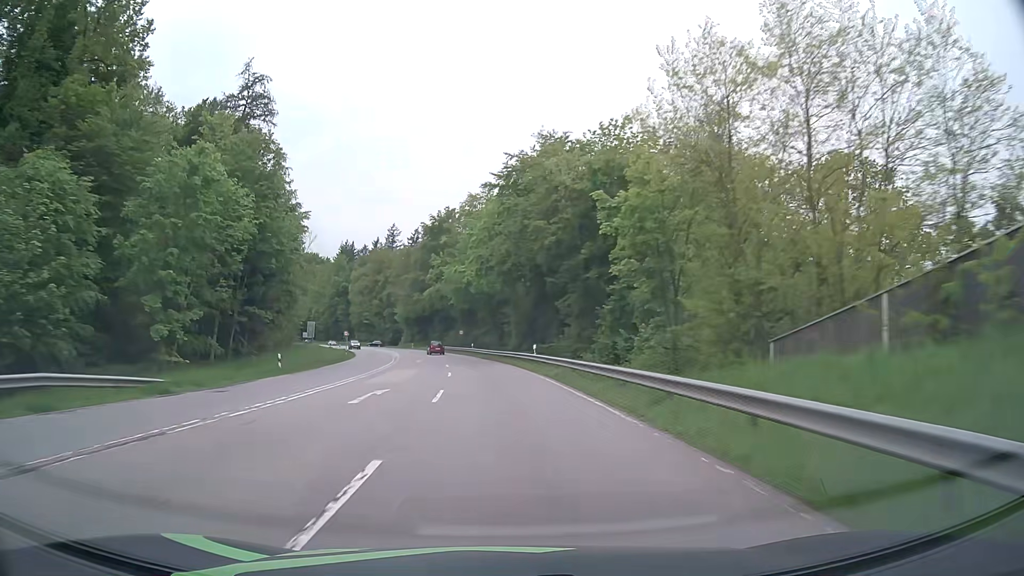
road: secondary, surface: asphalt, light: Day
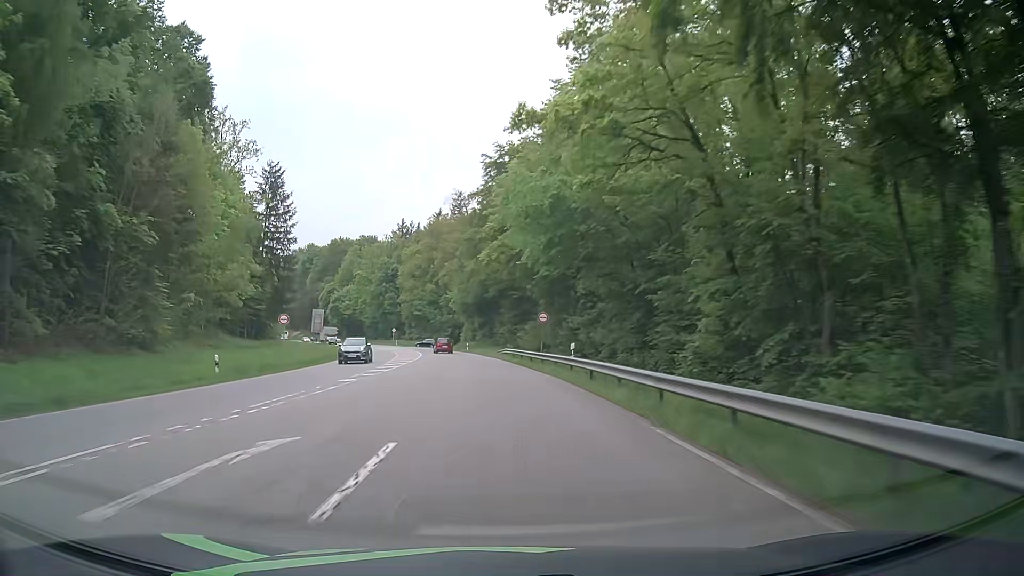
(-2.8, +46.8) m; -7°
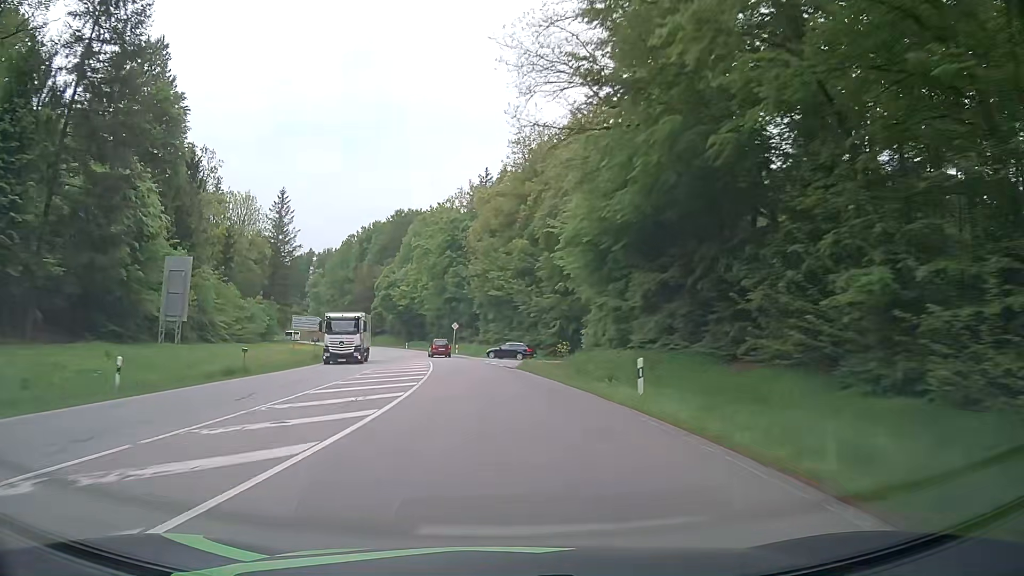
(-5.3, +60.7) m; -10°
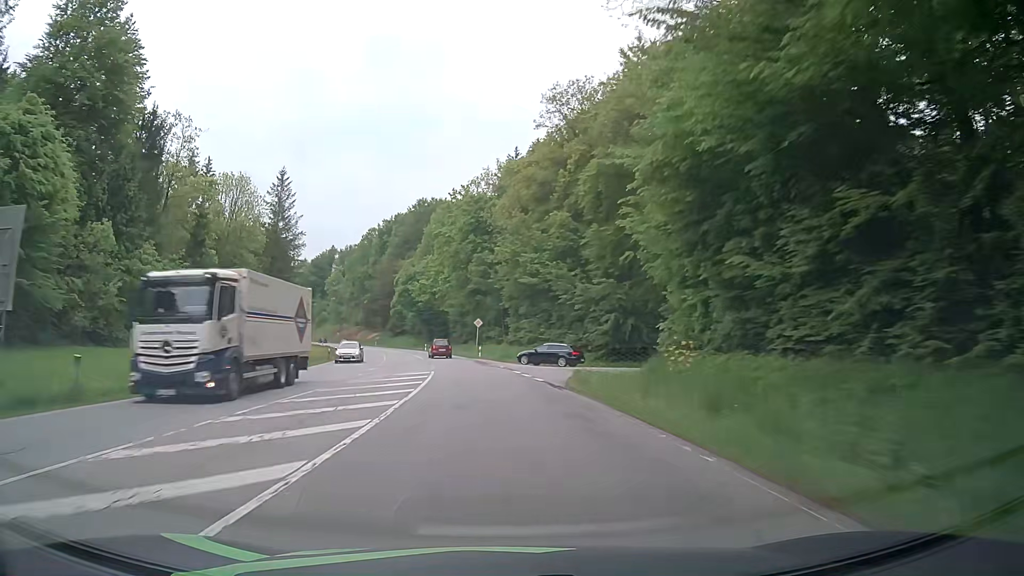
(-0.3, +14.9) m; -2°
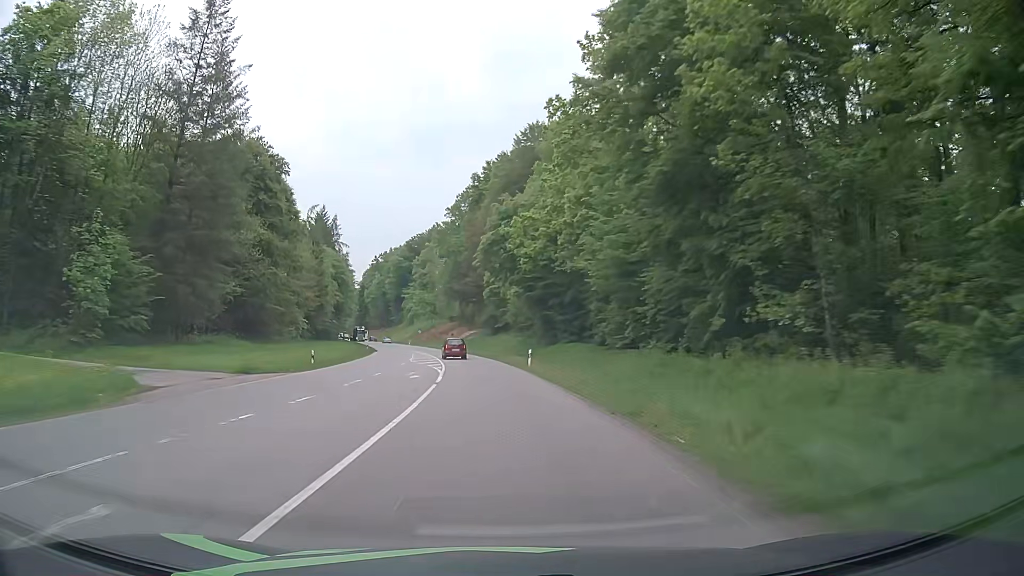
(-5.7, +58.0) m; -11°
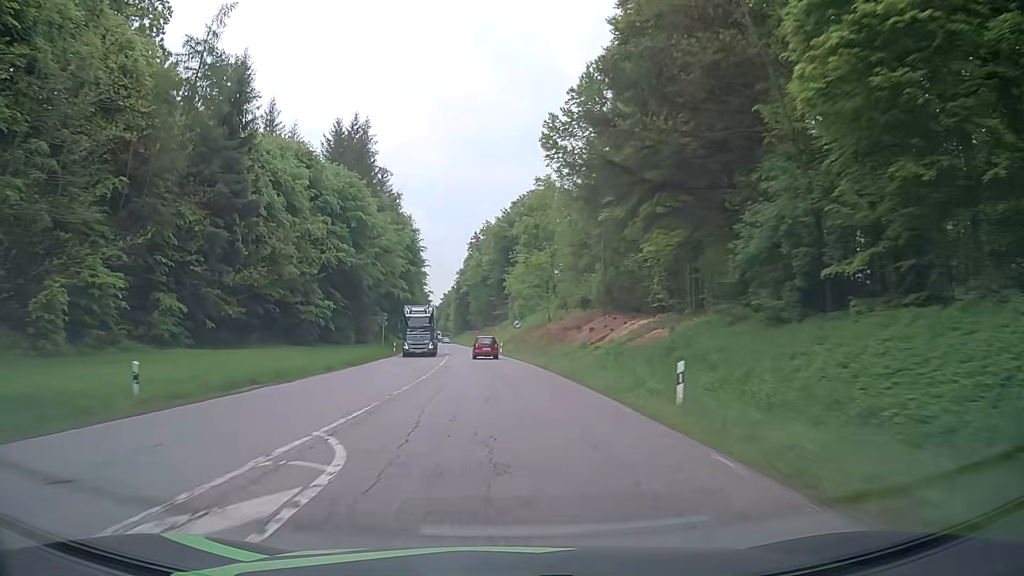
(-6.7, +70.7) m; -10°
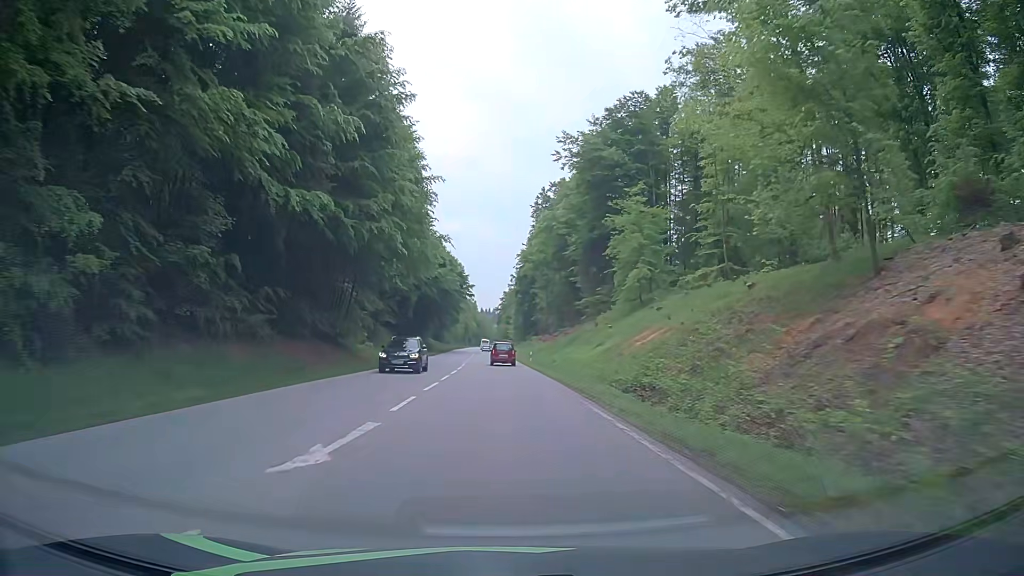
(-3.7, +70.5) m; -6°
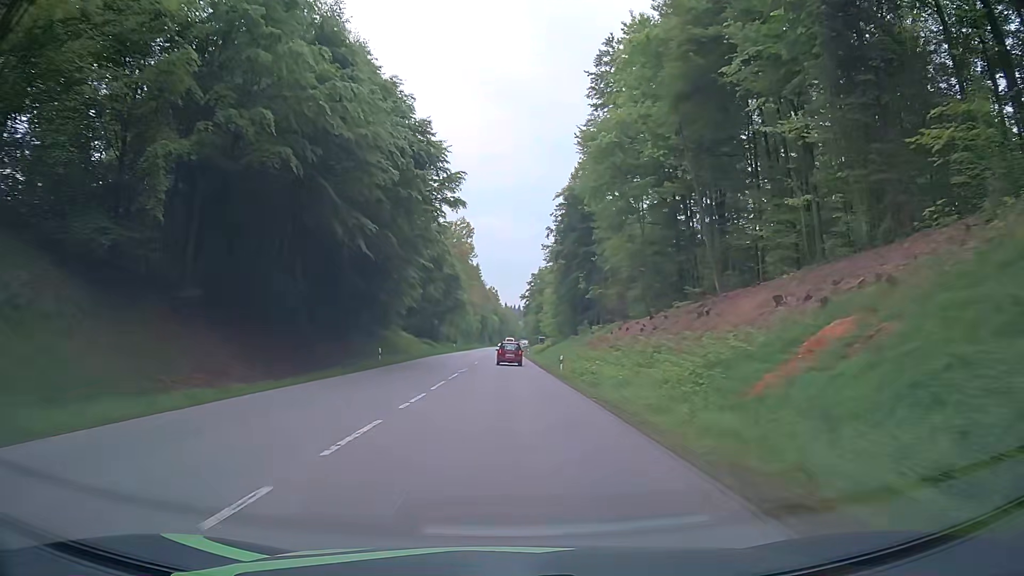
(-1.6, +71.7) m; -2°
(0, +10) (0, +20) (0, +30) (0, +40) (0, +50) (0, +60) (0, +70) (0, +80) (0, +90) (0, +100) m
